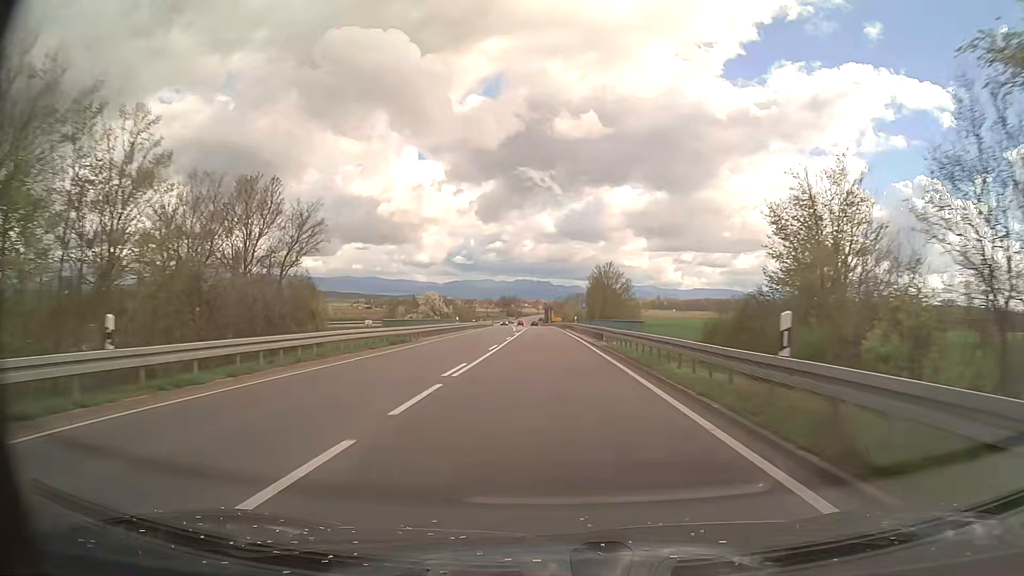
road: secondary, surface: asphalt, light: Day
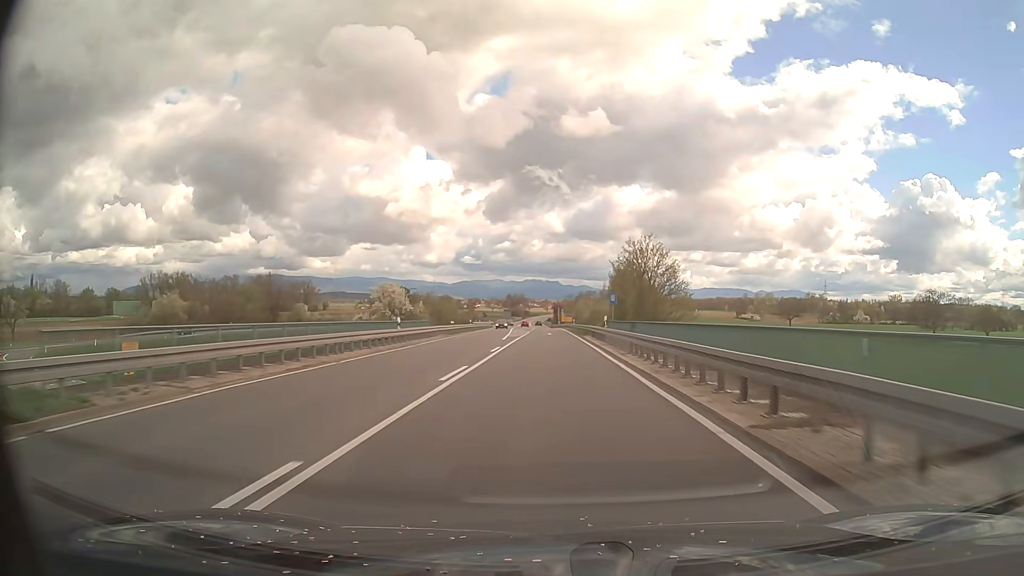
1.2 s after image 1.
(-0.2, +25.2) m; -1°
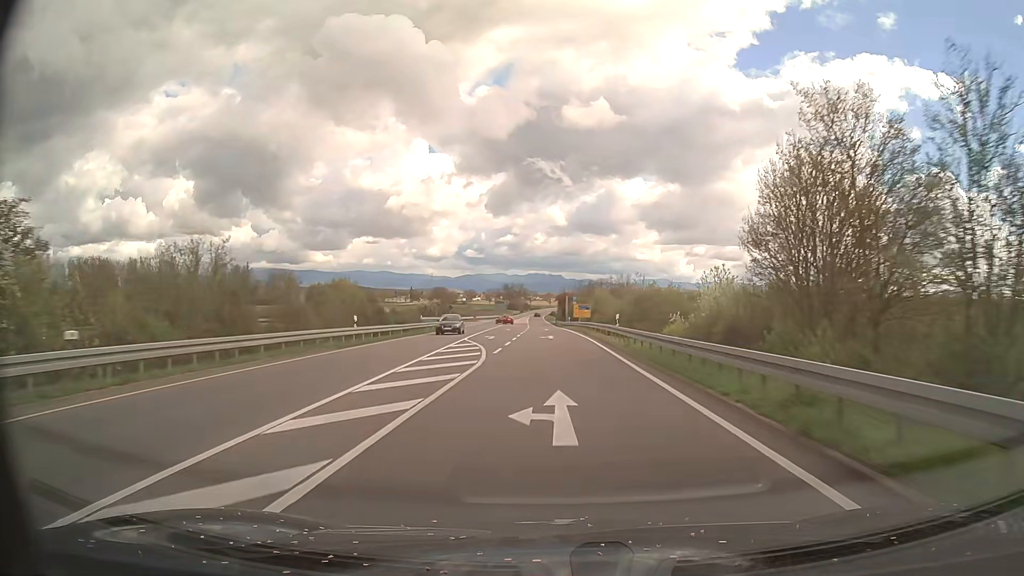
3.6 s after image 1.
(-0.3, +50.8) m; 0°
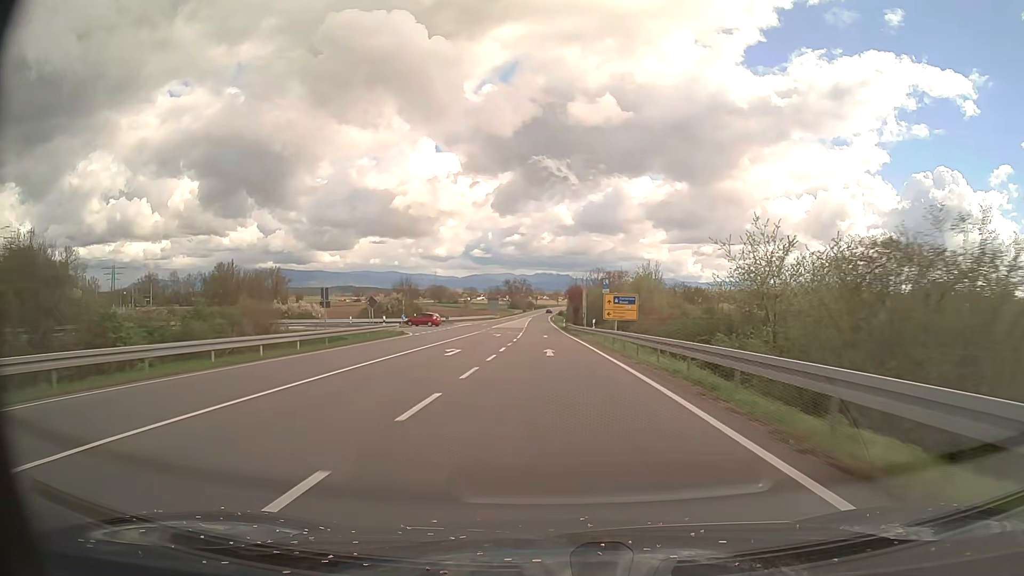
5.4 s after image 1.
(-0.2, +38.6) m; -1°
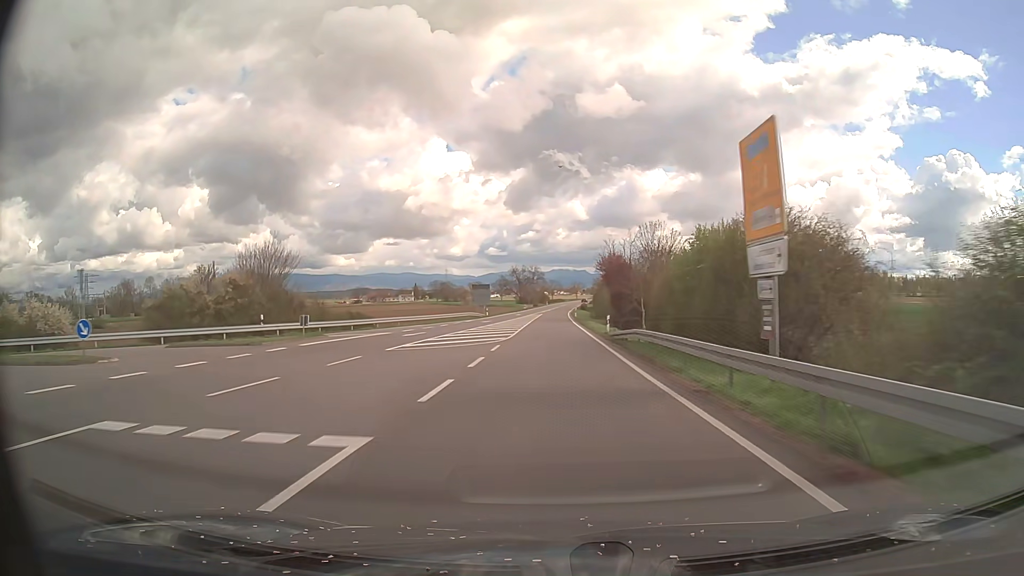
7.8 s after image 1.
(-0.6, +52.1) m; -1°
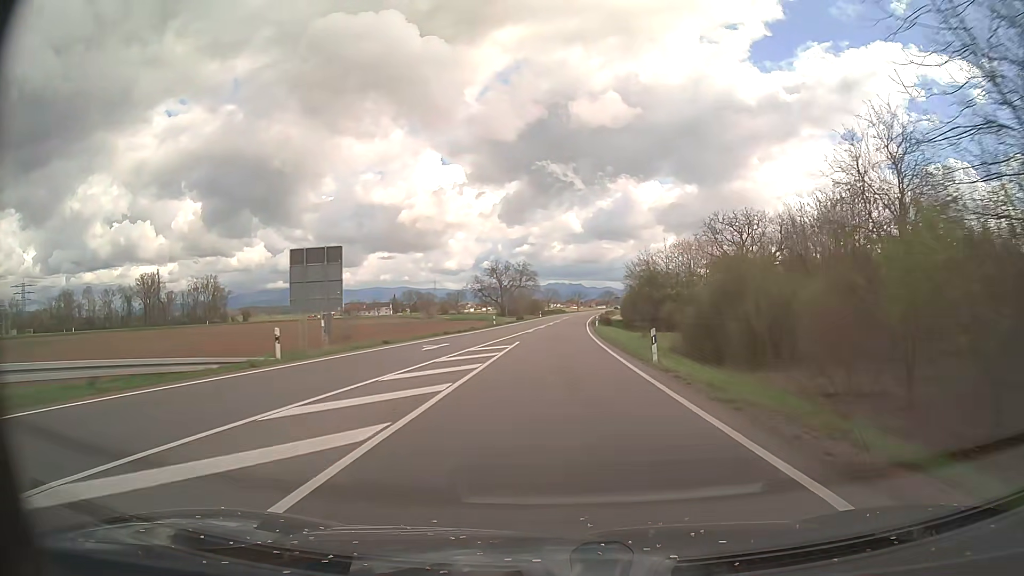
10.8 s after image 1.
(-0.4, +65.9) m; 0°
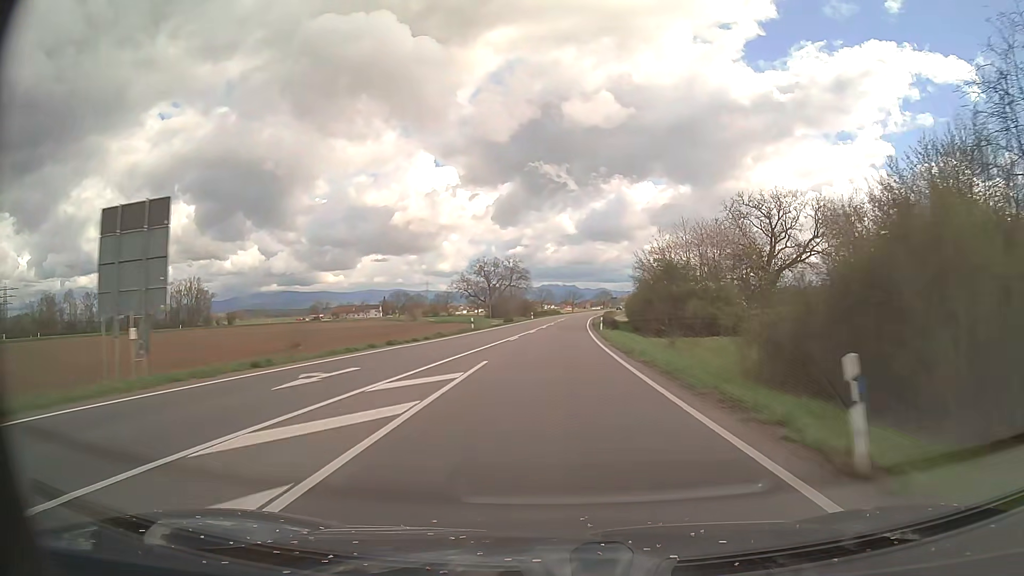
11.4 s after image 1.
(+0.1, +13.4) m; 0°
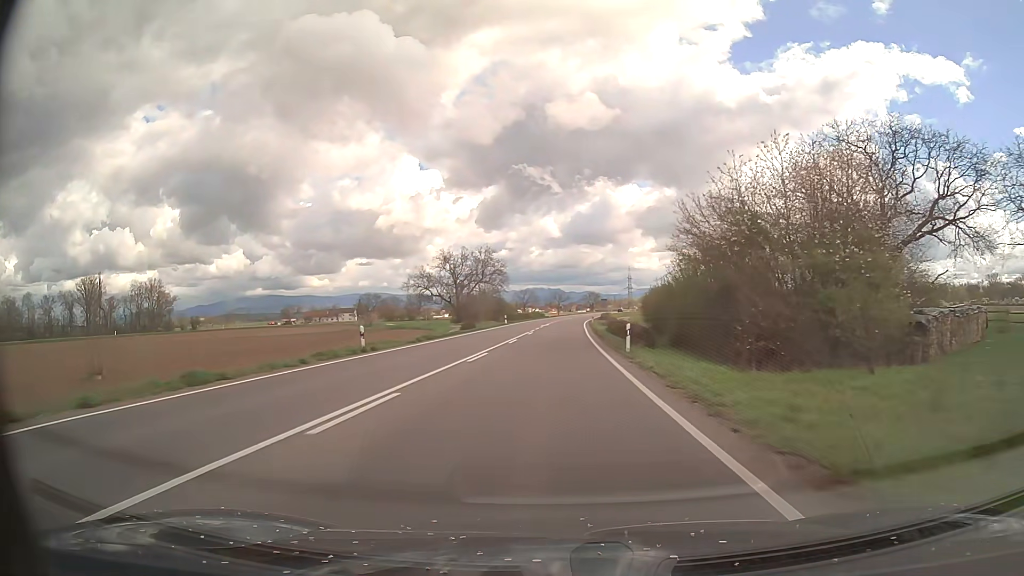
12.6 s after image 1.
(+0.4, +27.2) m; +1°
(0, +10) (0, +20) (0, +30) (0, +40) (+1, +50) (+1, +60) (+2, +70) (+2, +80) (+3, +90) (+3, +100) m
